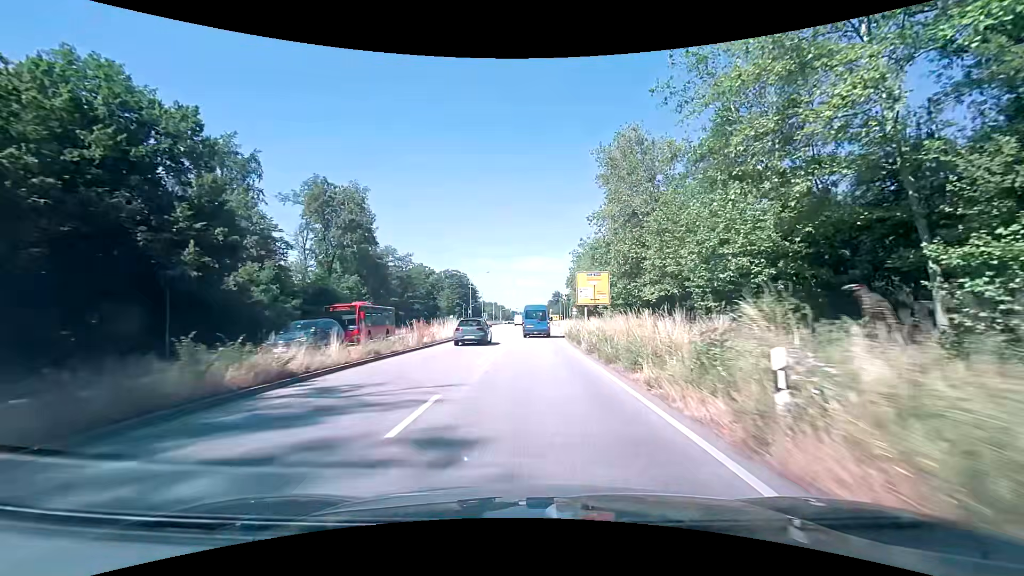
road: primary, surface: asphalt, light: Day
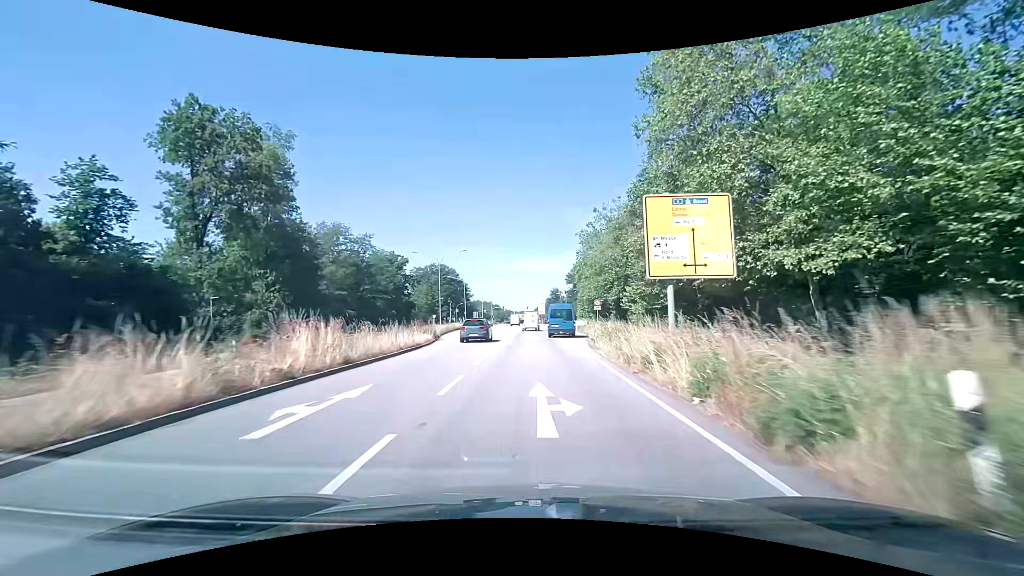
(0.0, +27.2) m; 0°
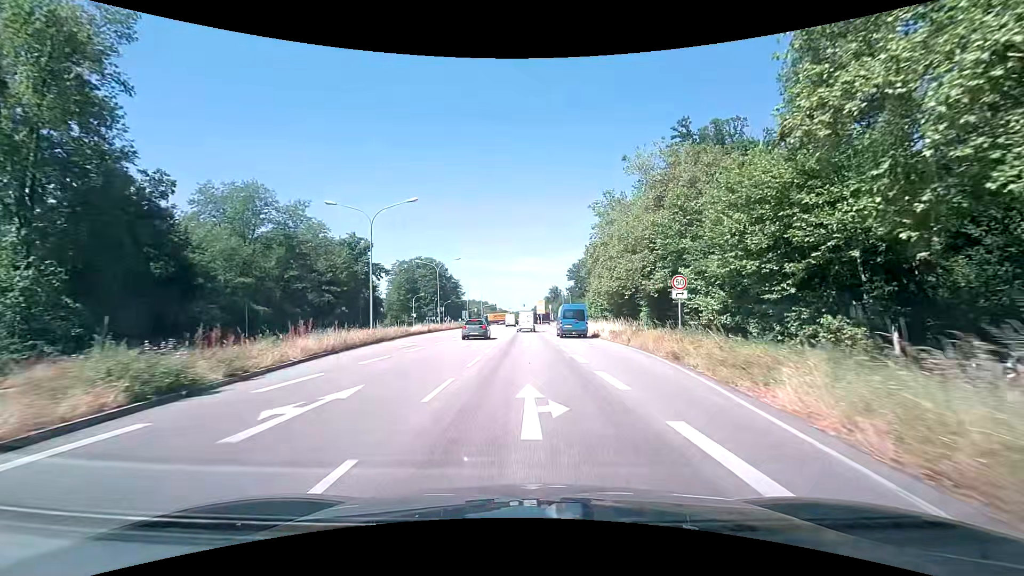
(+0.2, +25.2) m; 0°
